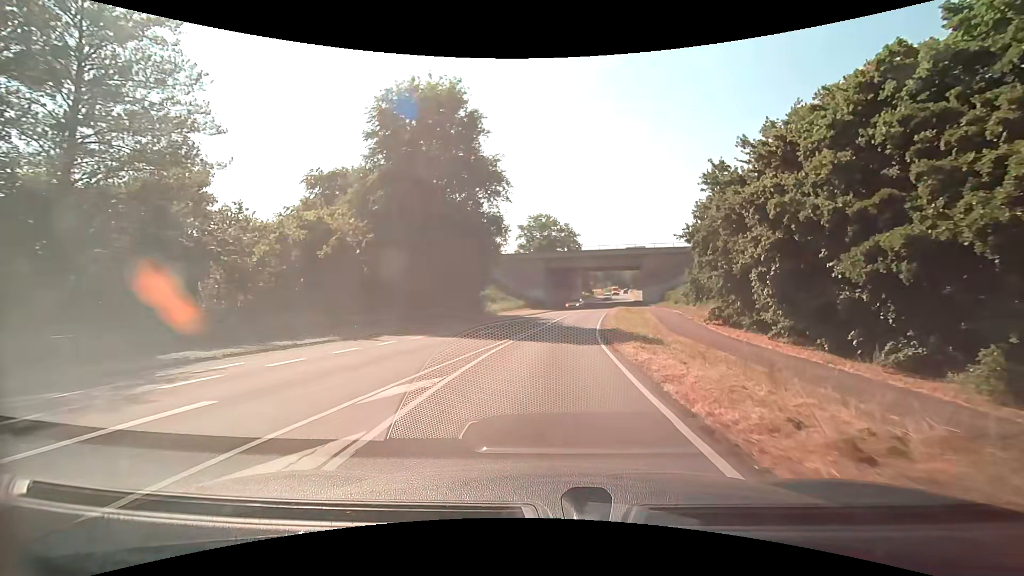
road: secondary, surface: asphalt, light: Day
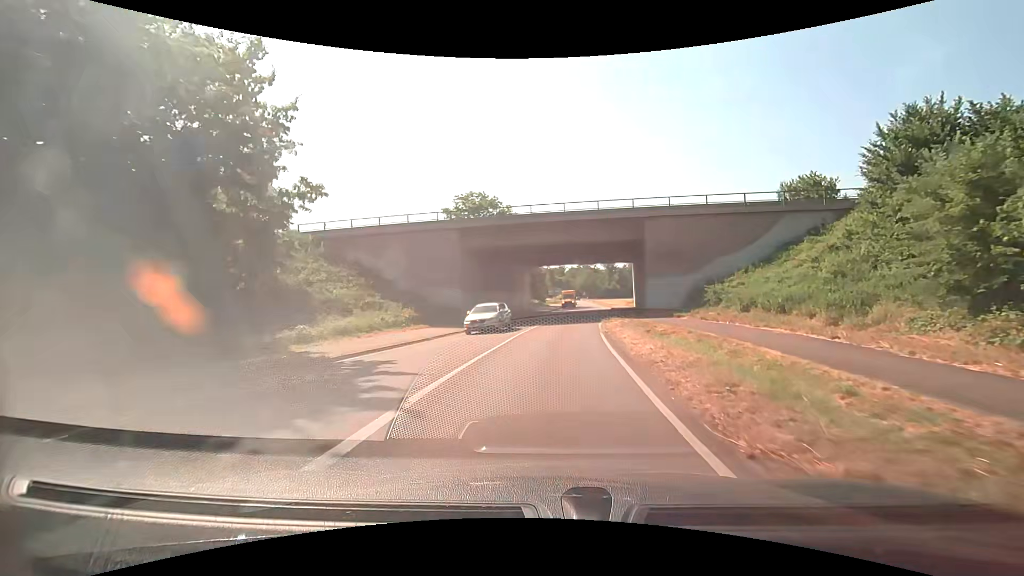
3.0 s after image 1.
(+1.7, +32.4) m; +6°
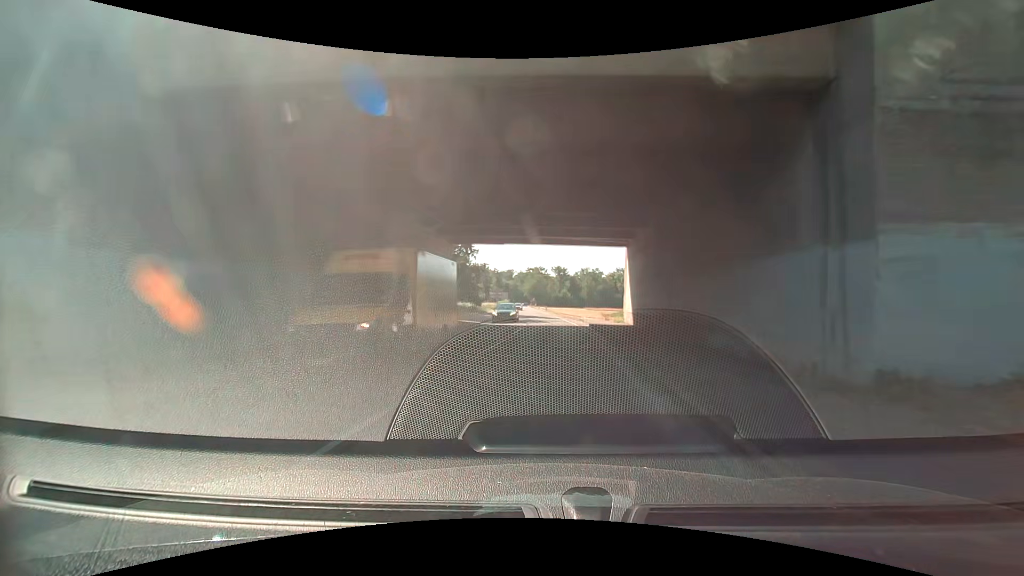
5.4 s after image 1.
(+1.0, +27.3) m; +6°
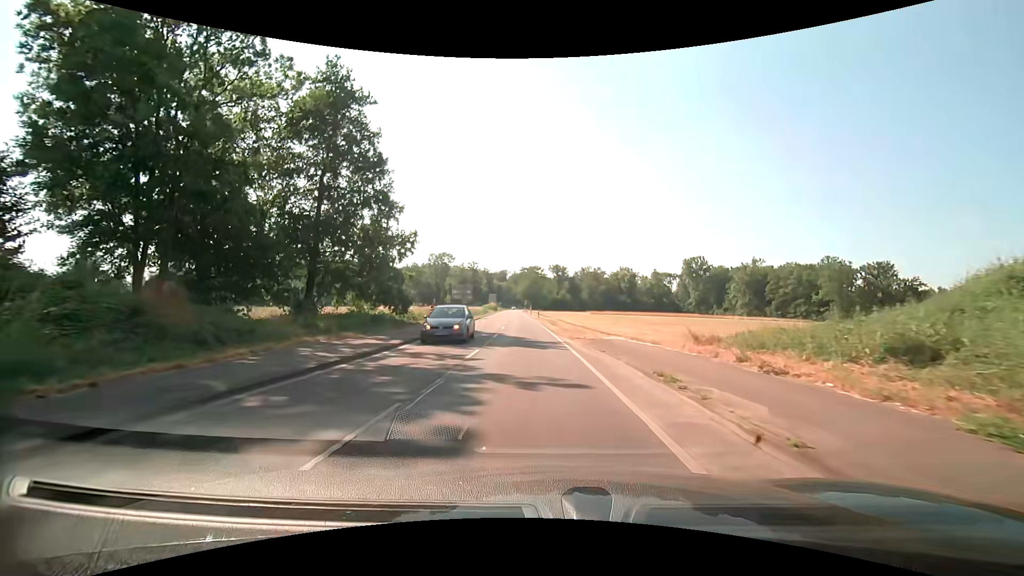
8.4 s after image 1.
(+1.0, +32.5) m; +3°
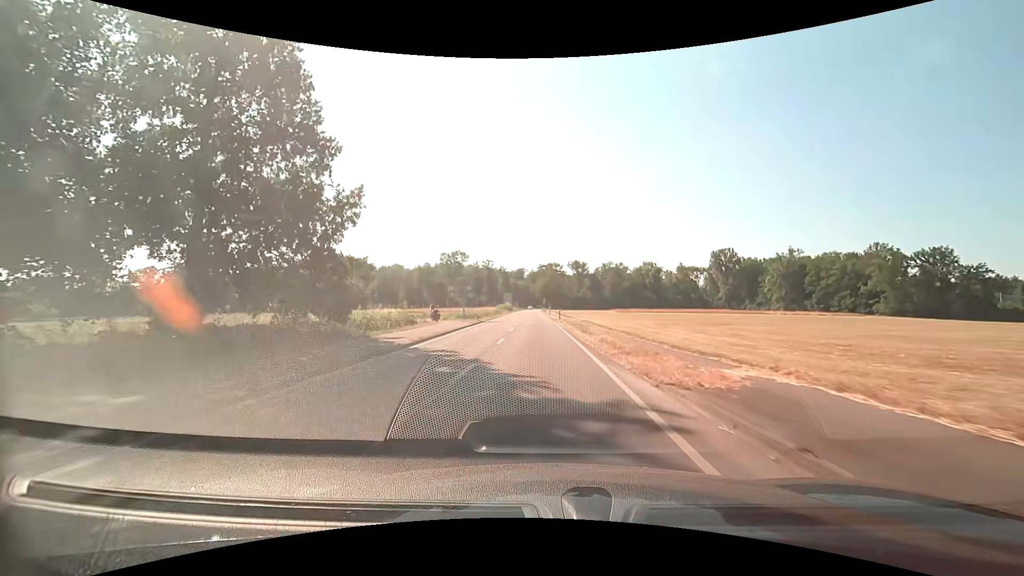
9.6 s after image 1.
(-0.3, +13.9) m; -3°
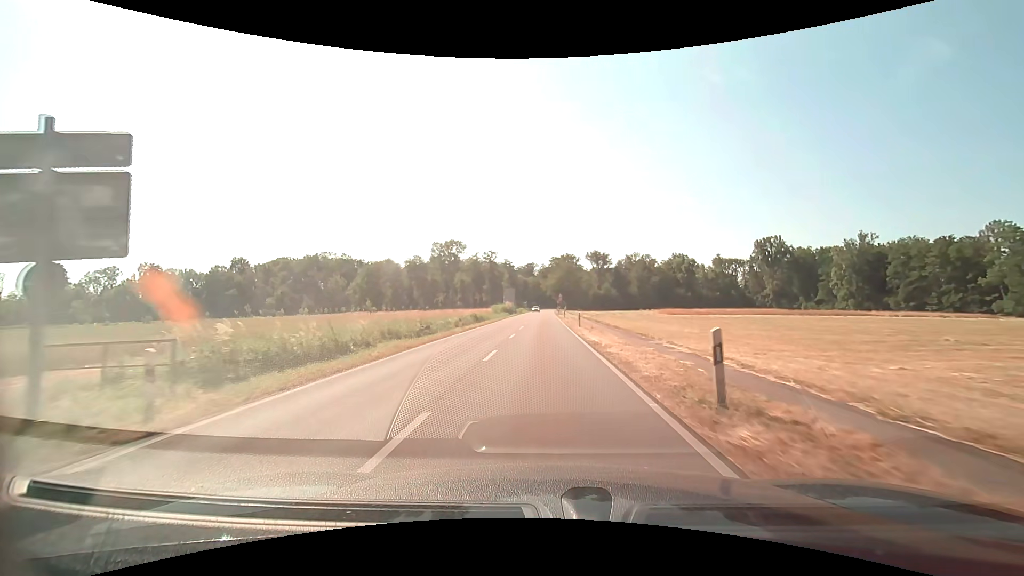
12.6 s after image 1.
(-1.9, +41.8) m; -3°
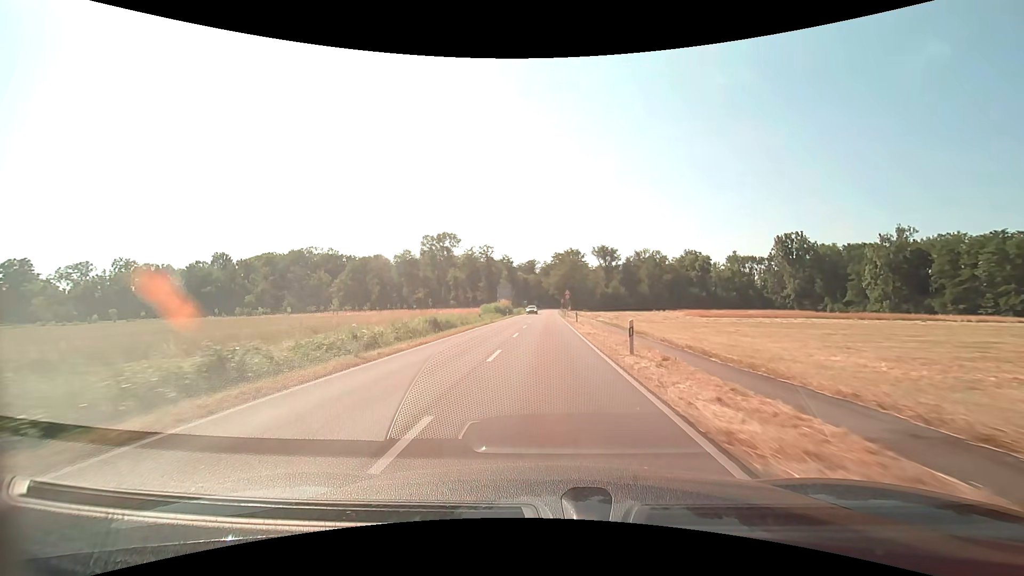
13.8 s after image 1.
(-0.1, +18.4) m; 0°
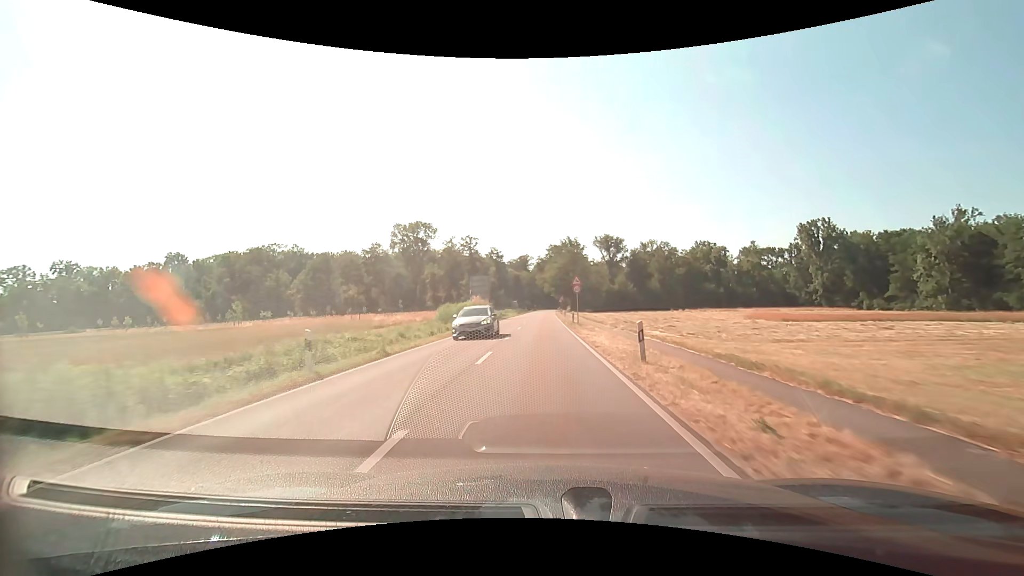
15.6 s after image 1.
(+0.2, +27.8) m; +1°
(0, +10) (0, +20) (0, +30) (0, +40) (0, +50) (0, +60) (0, +70) (0, +80) (0, +90) (0, +100) m
